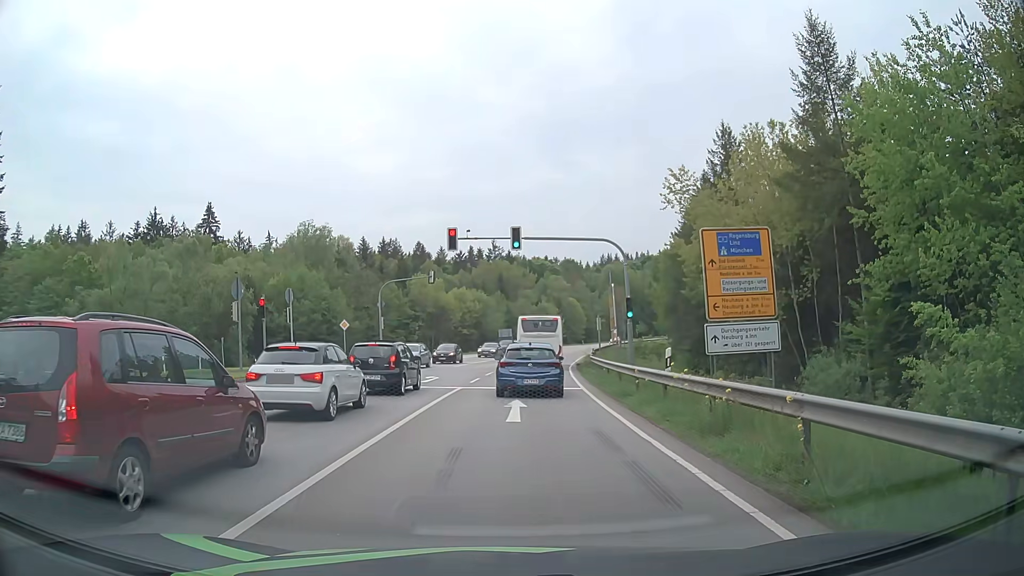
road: secondary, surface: asphalt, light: Day
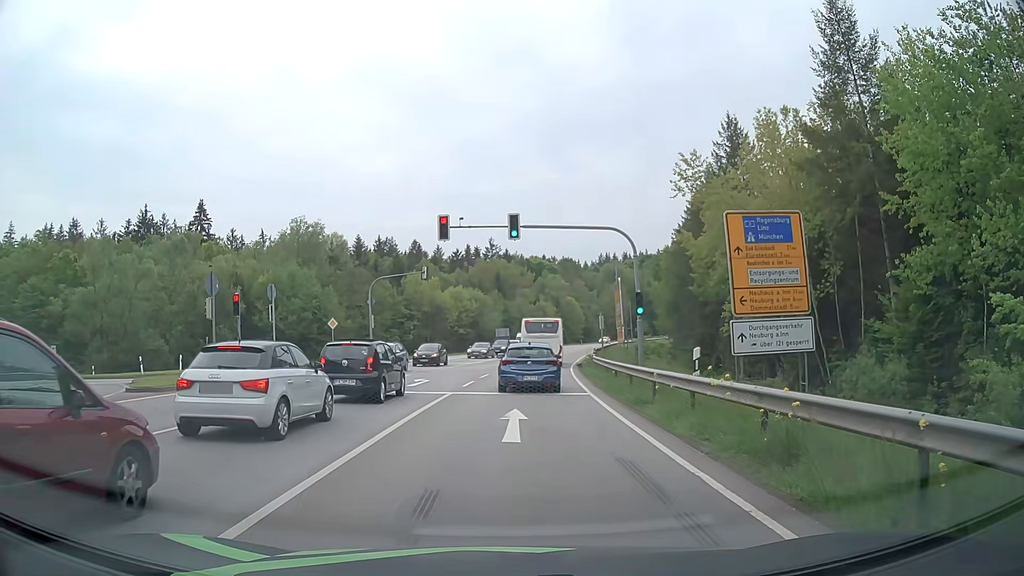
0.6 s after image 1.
(0.0, +2.8) m; 0°
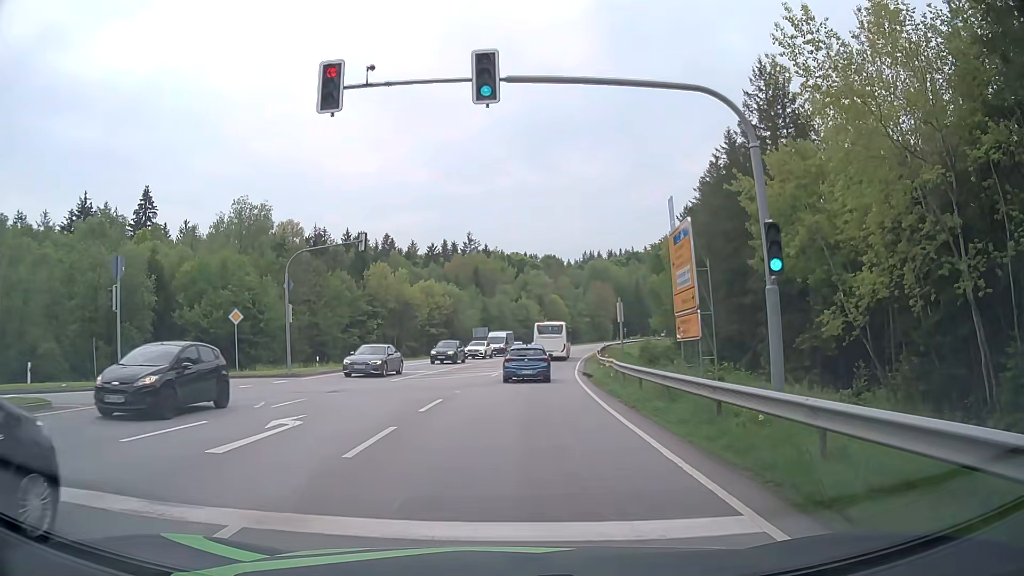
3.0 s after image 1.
(+0.3, +14.7) m; +2°
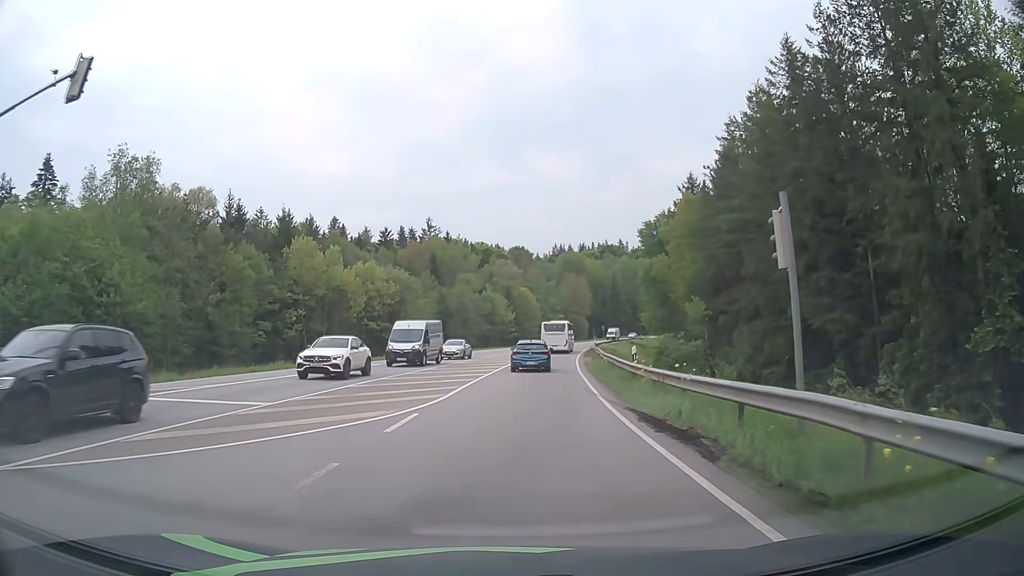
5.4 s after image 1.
(+0.5, +21.6) m; +3°
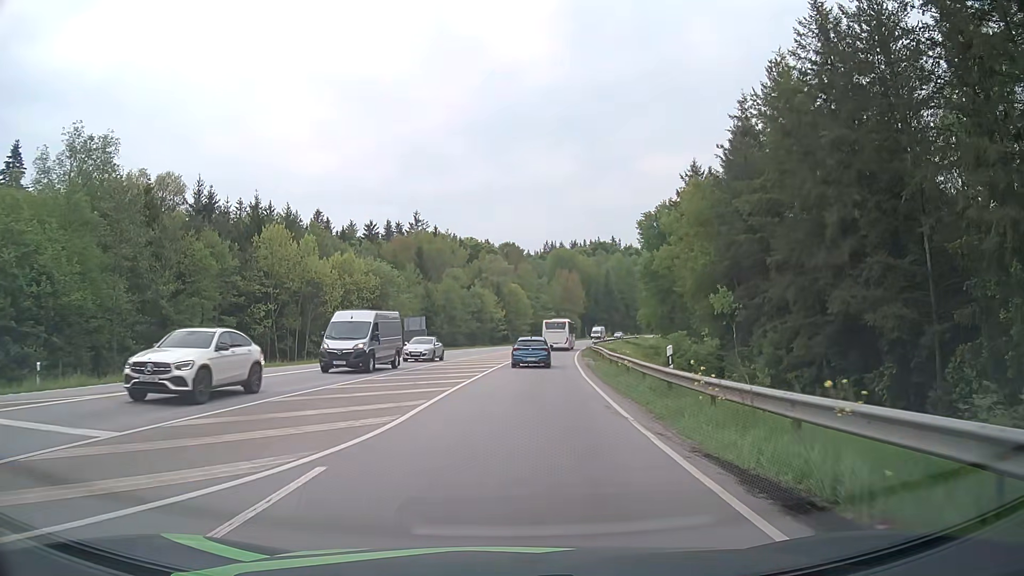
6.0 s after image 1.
(0.0, +6.3) m; +1°
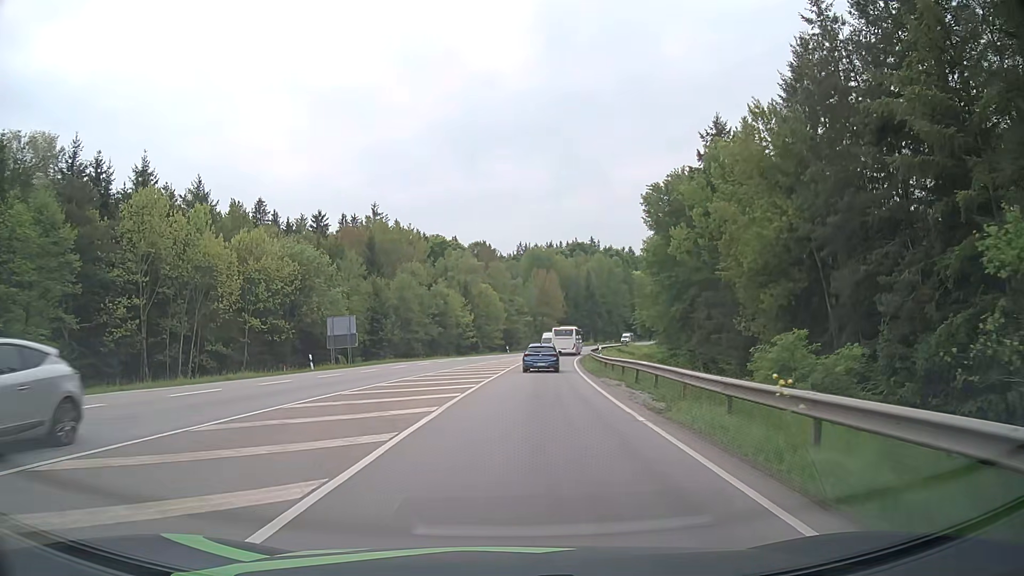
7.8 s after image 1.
(+0.4, +20.6) m; +2°
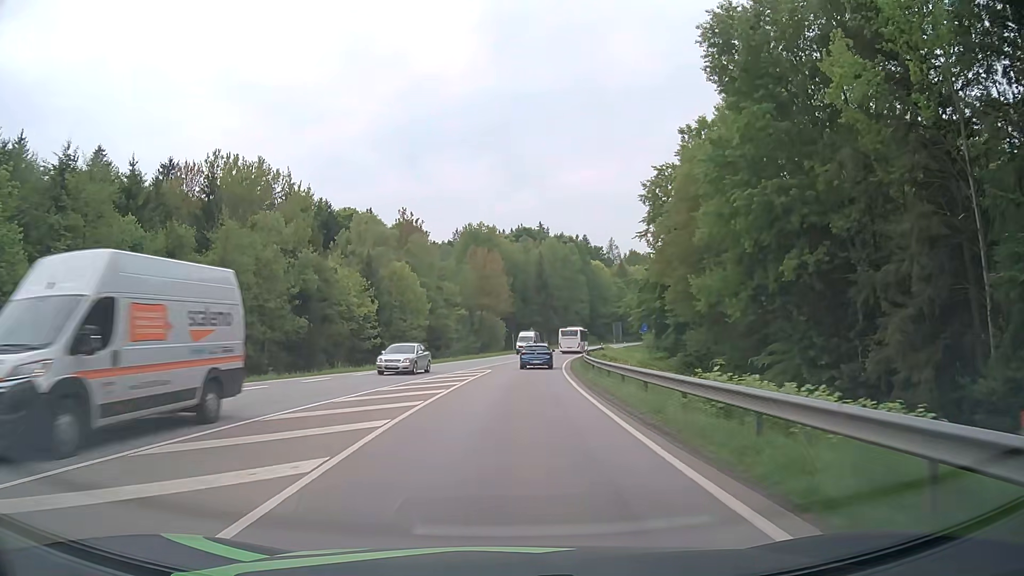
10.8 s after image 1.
(+2.0, +40.0) m; +5°
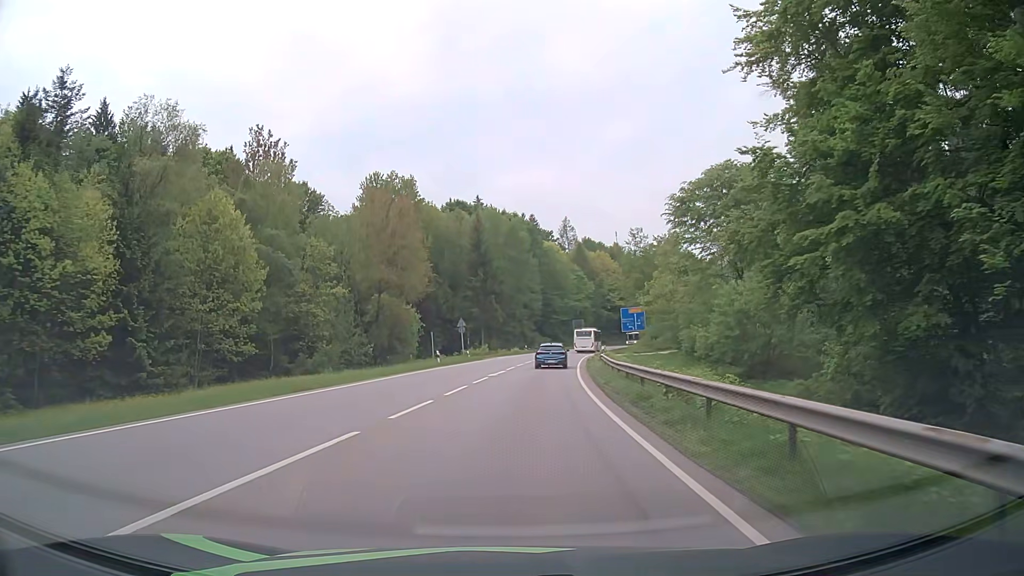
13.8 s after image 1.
(+1.8, +45.8) m; +5°
(0, +10) (0, +20) (+1, +30) (+2, +40) (+3, +50) (+4, +60) (+6, +70) (+8, +80) (+10, +89) (+12, +99) m
